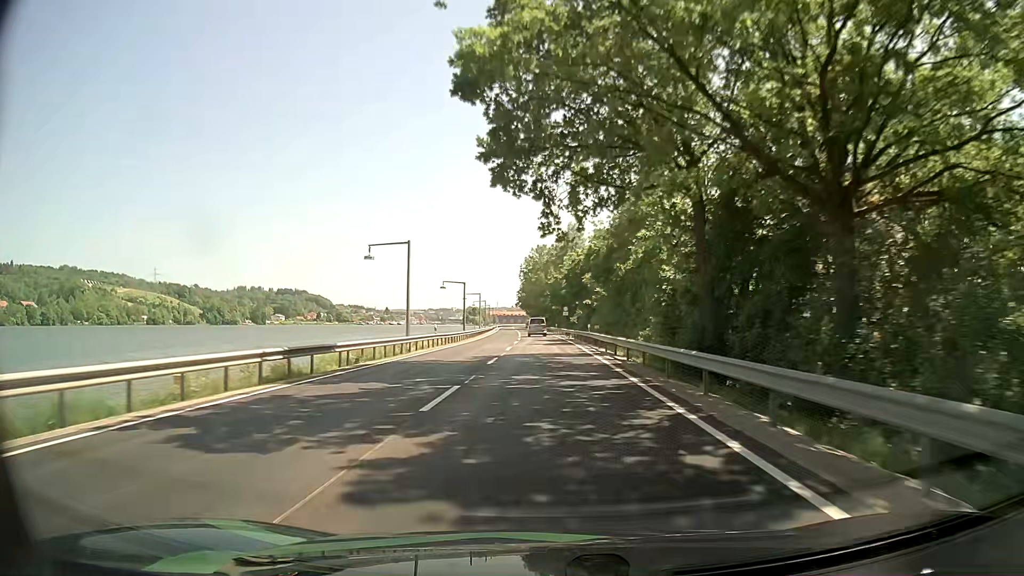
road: primary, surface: asphalt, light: Day
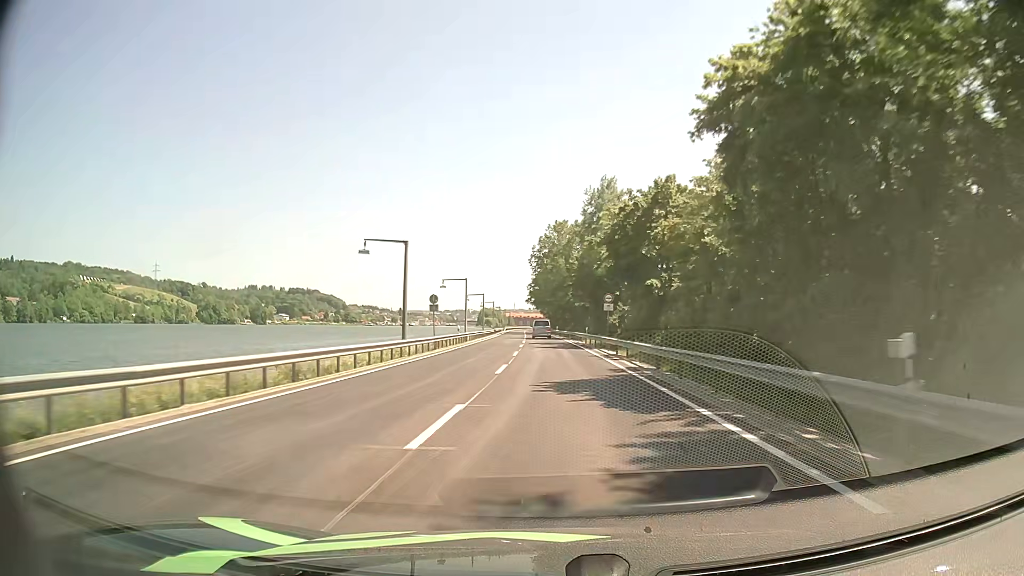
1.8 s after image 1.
(-0.6, +39.0) m; -2°
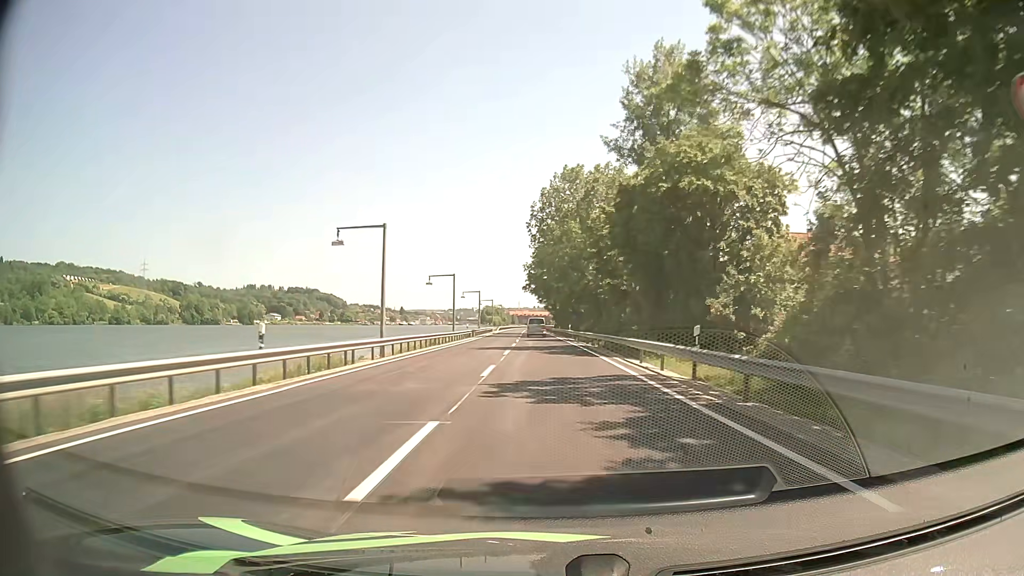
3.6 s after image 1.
(-0.2, +38.4) m; 0°
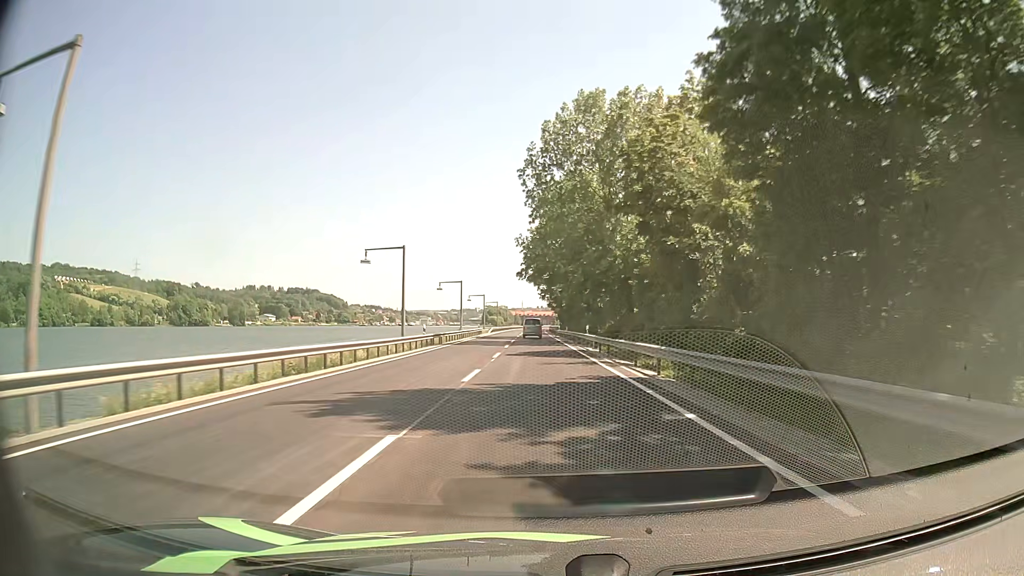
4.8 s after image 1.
(0.0, +25.2) m; 0°
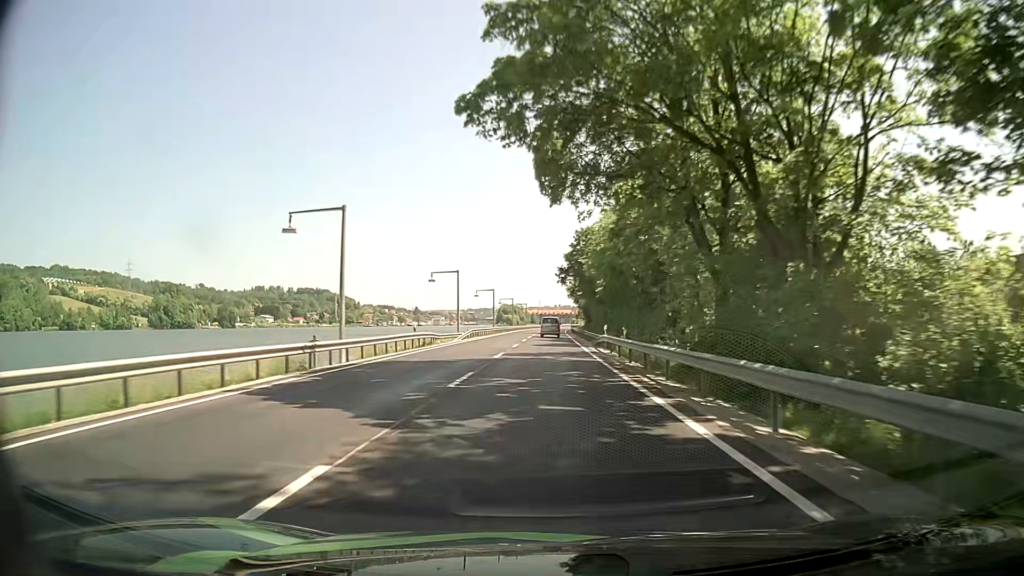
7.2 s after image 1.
(-0.7, +50.1) m; -2°
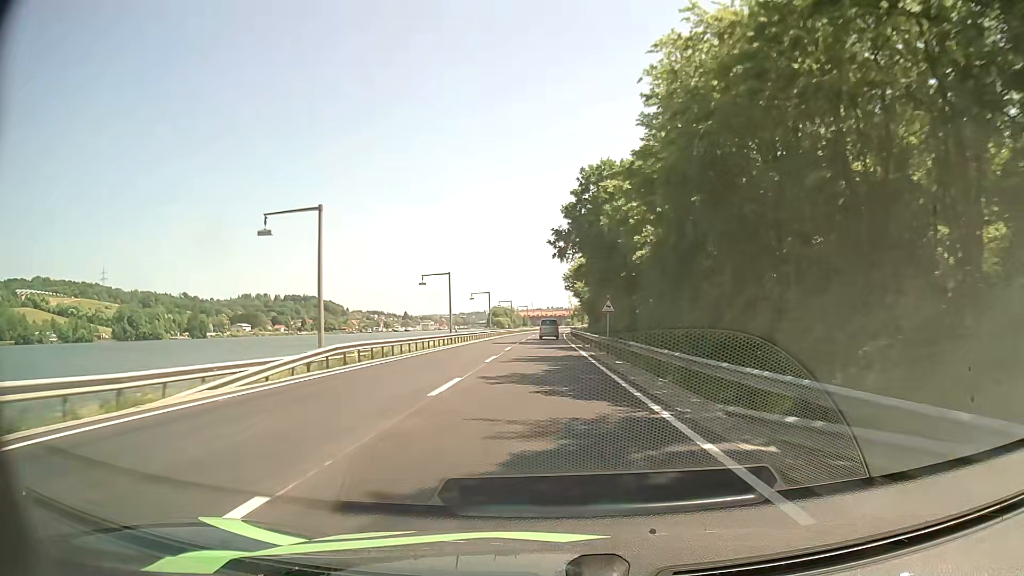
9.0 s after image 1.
(+0.3, +37.1) m; +1°
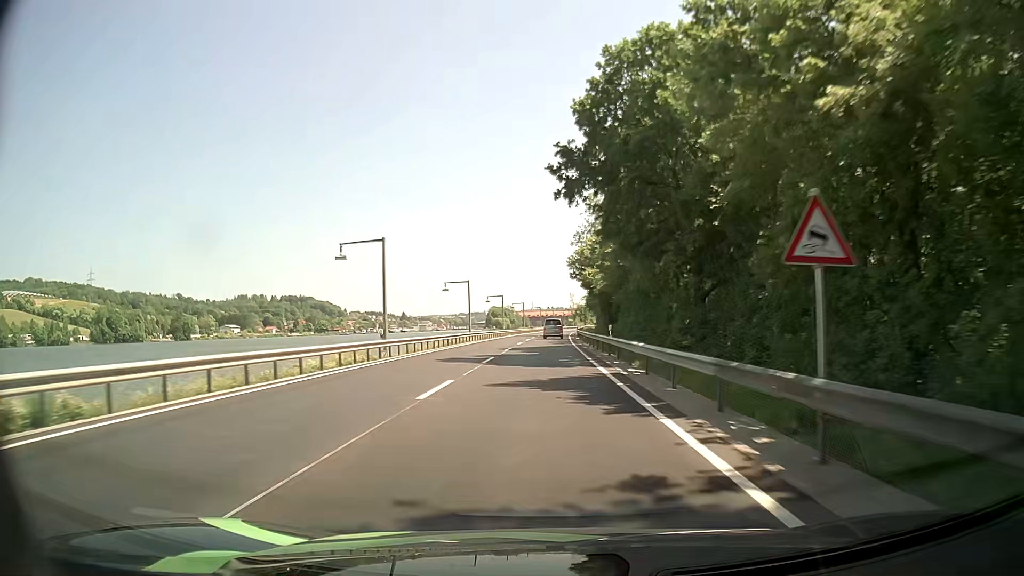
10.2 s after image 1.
(+0.1, +24.7) m; 0°
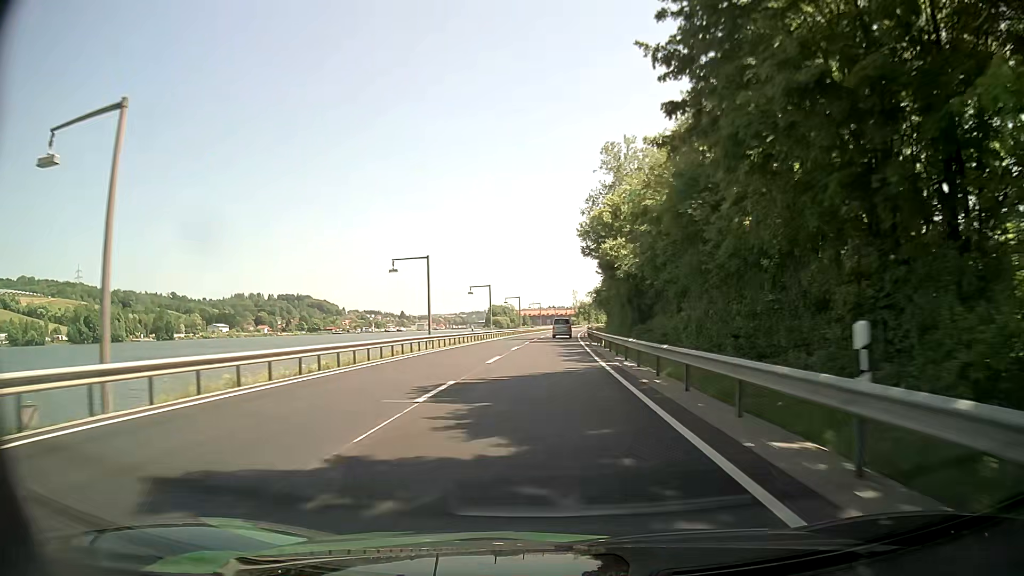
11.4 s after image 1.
(0.0, +24.8) m; 0°
(0, +10) (0, +20) (0, +30) (0, +40) (0, +50) (+1, +60) (+1, +70) (+1, +80) (+2, +90) (+3, +100) m
